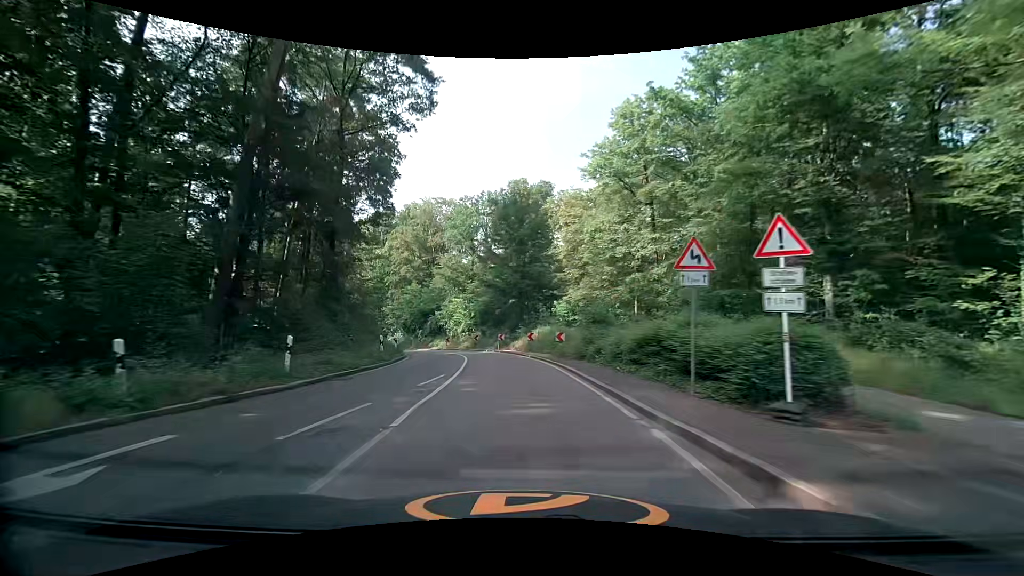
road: secondary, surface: asphalt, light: Day
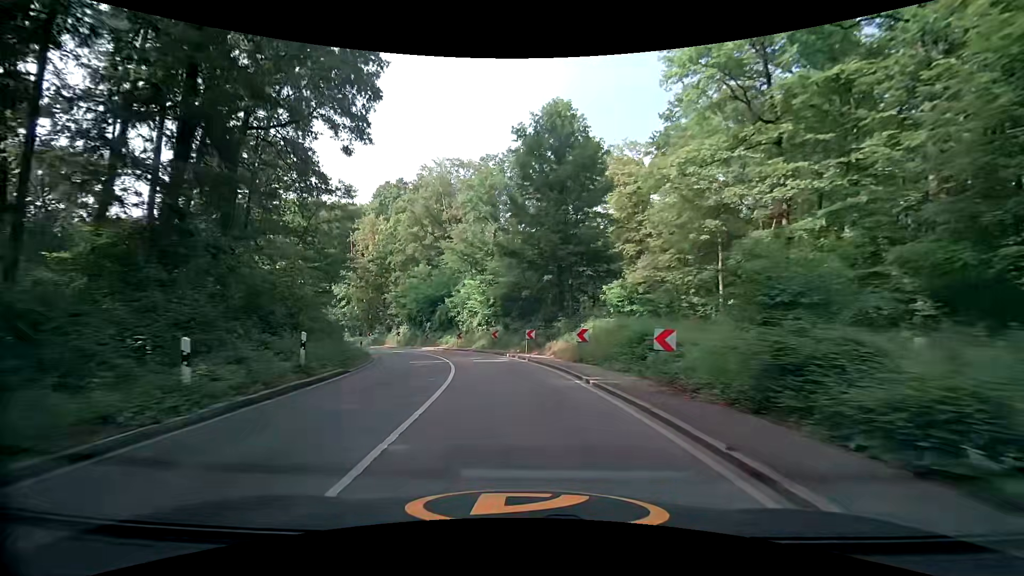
(-0.4, +15.6) m; -3°
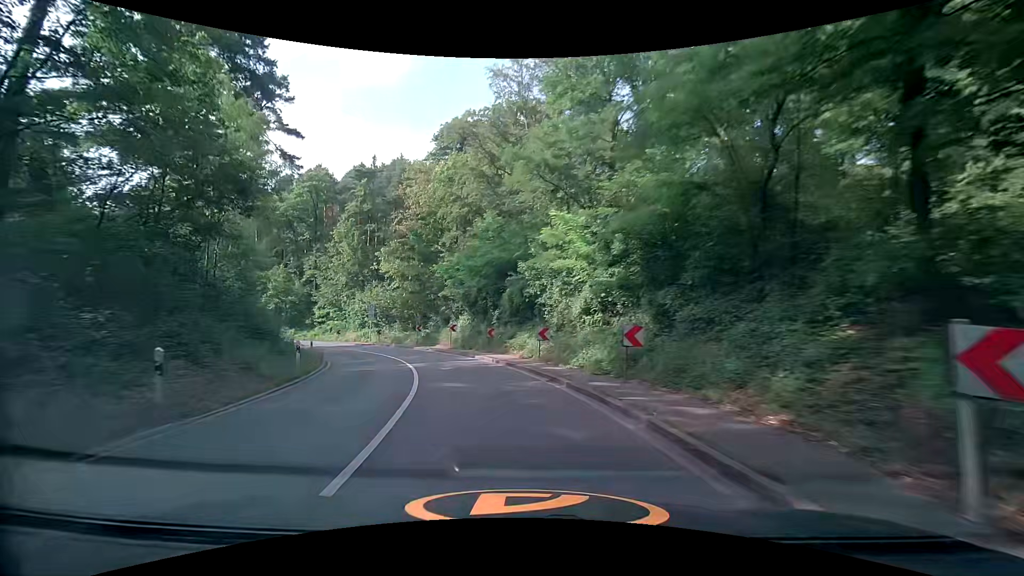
(-2.0, +23.6) m; -12°
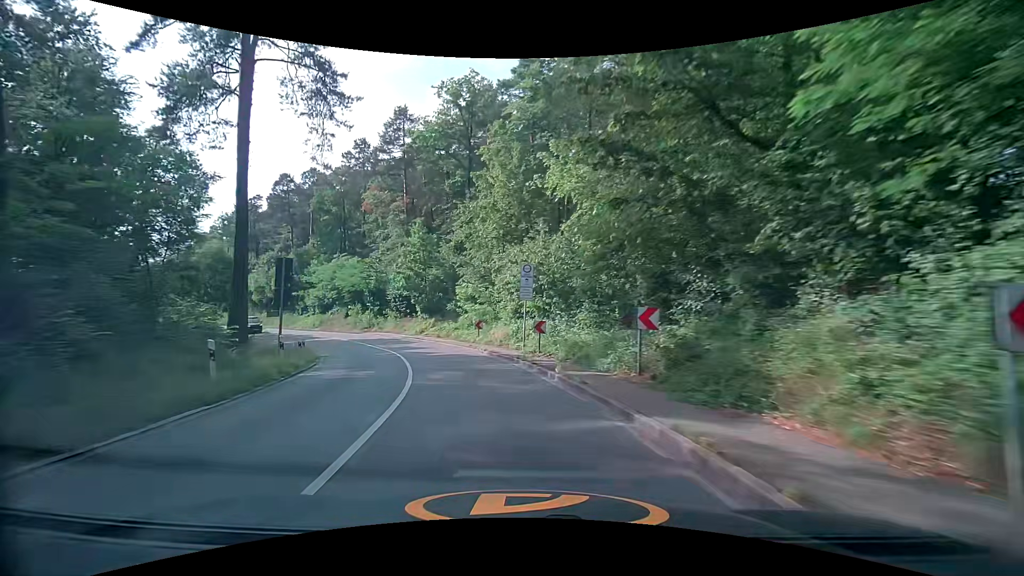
(-6.3, +30.7) m; -23°
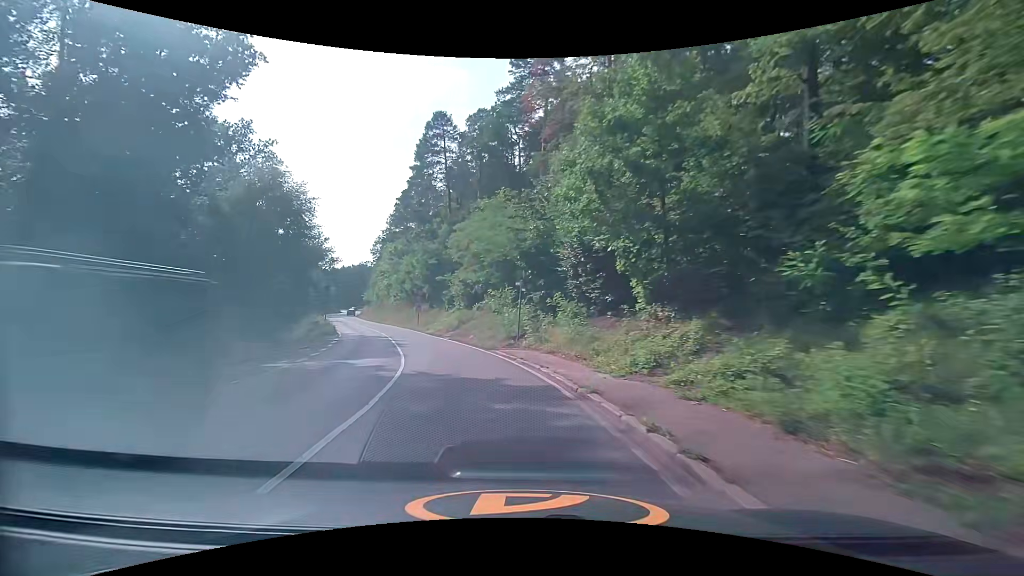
(-6.4, +30.5) m; -23°
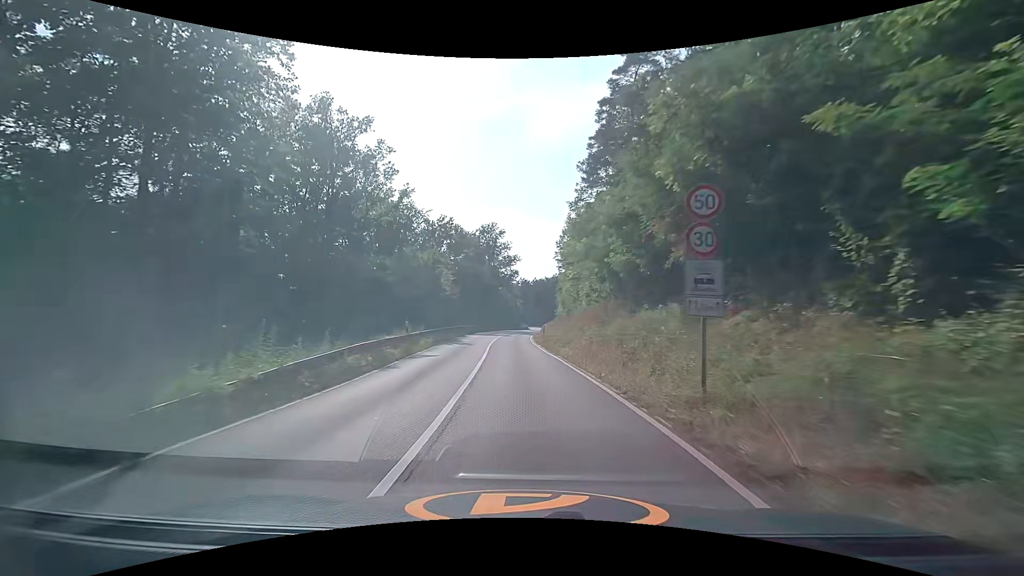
(-9.2, +37.4) m; -23°
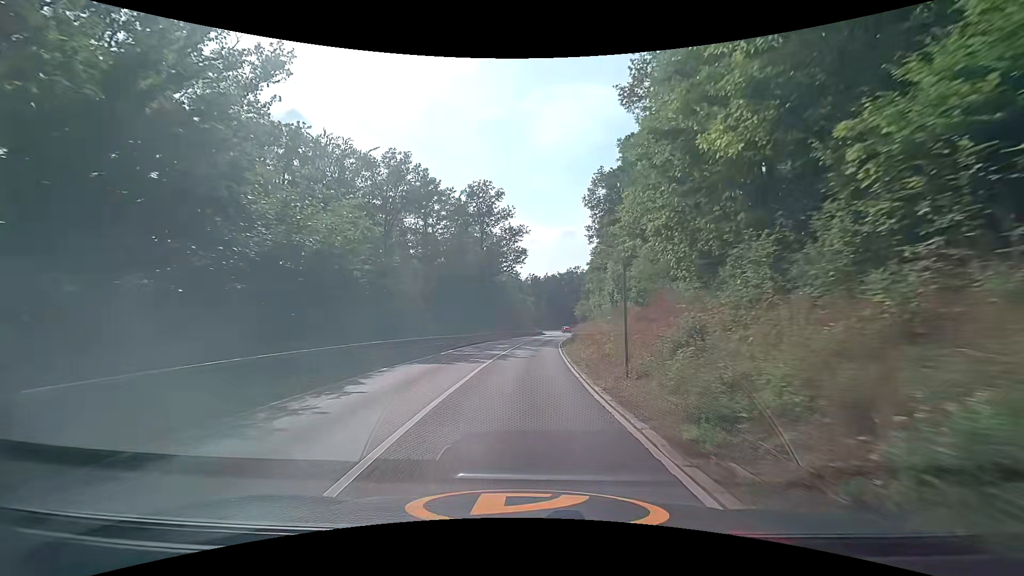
(-0.6, +31.3) m; -1°
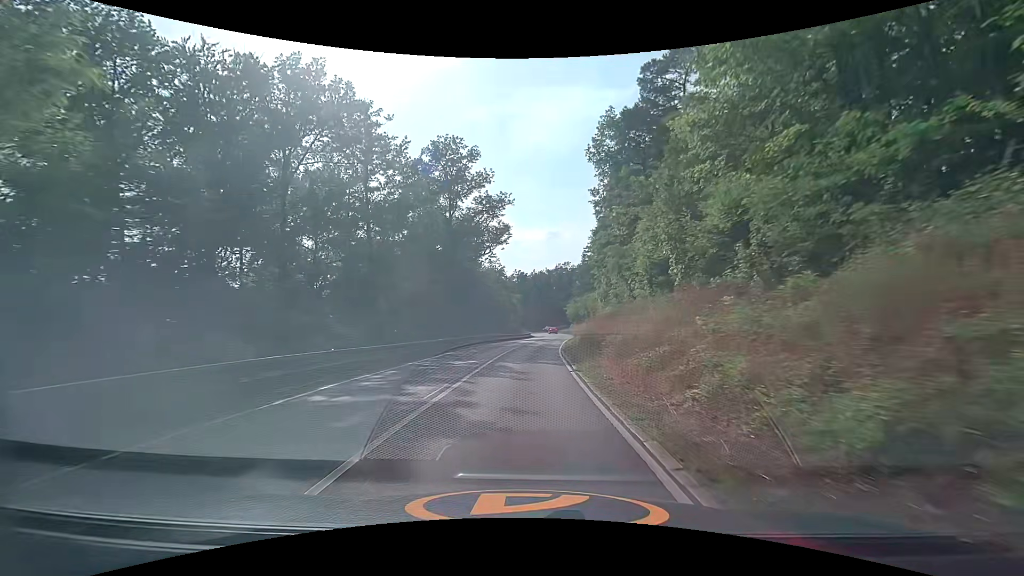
(+0.1, +15.7) m; +1°
(0, +10) (0, +20) (+1, +30) (+1, +40) (+2, +50) (+3, +60) (+4, +70) (+5, +80) (+6, +90) (+6, +100) m
